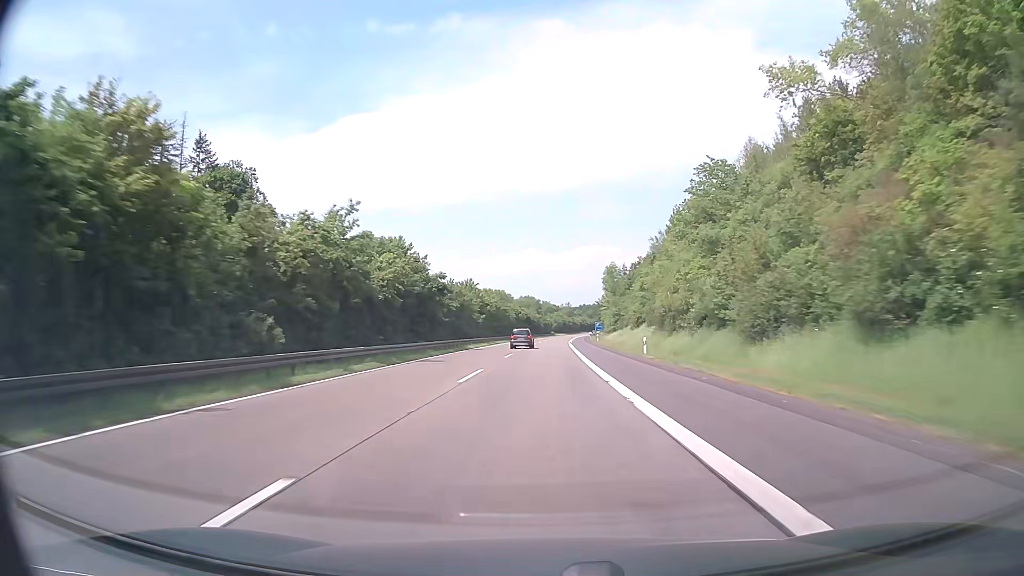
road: motorway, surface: asphalt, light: Day
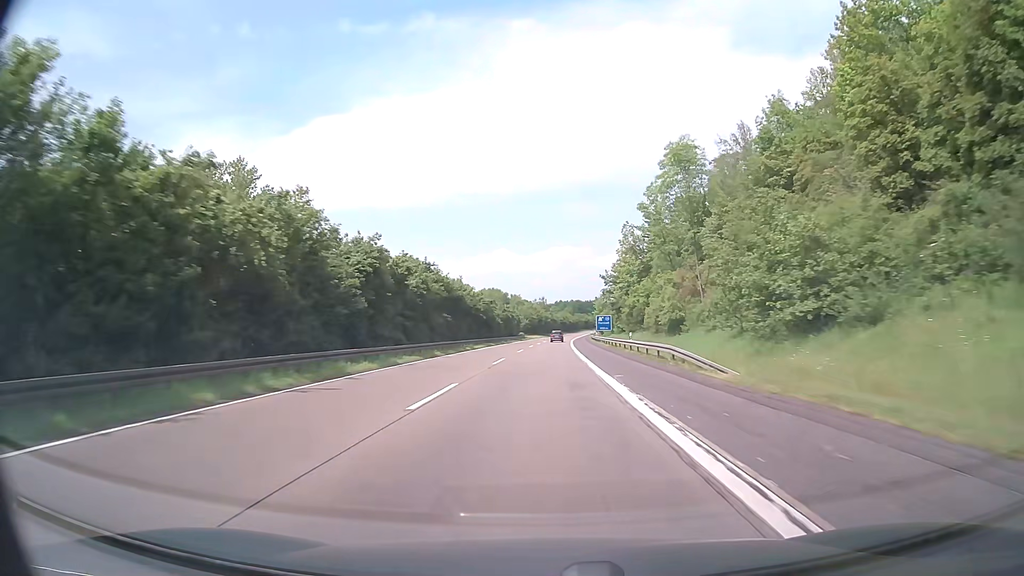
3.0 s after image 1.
(+2.2, +95.0) m; +2°
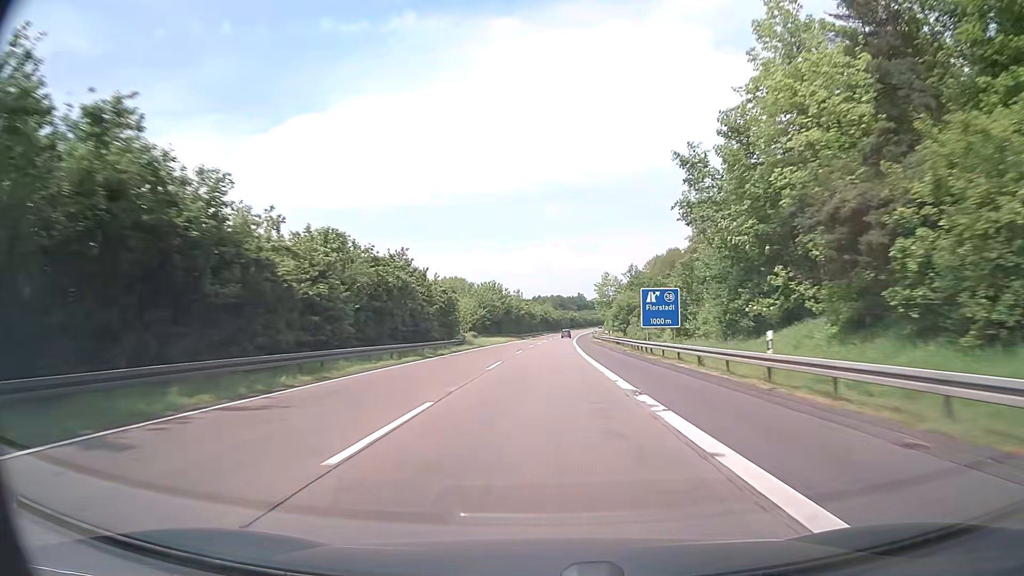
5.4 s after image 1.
(+1.1, +76.1) m; +2°
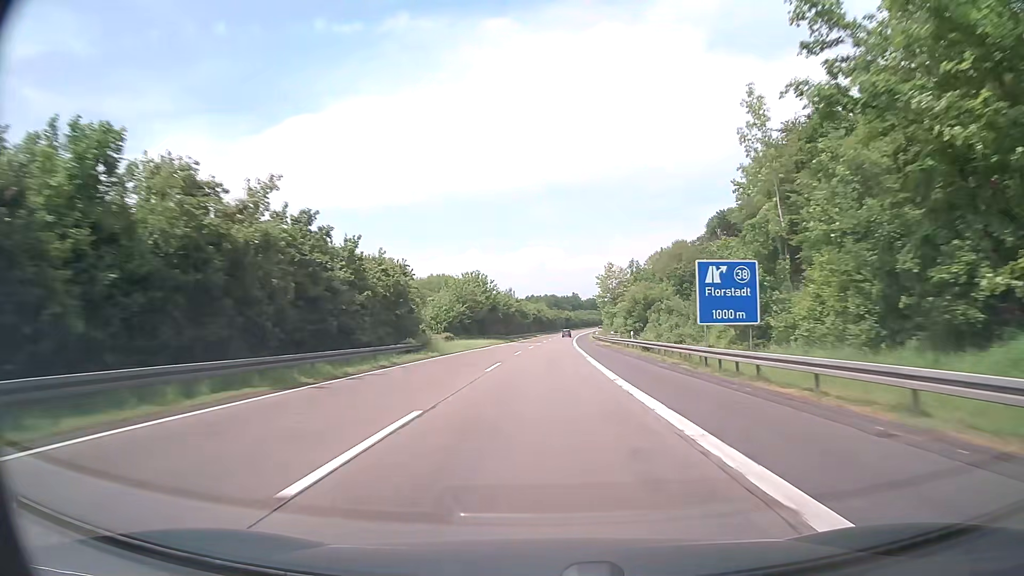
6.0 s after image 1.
(0.0, +19.0) m; 0°
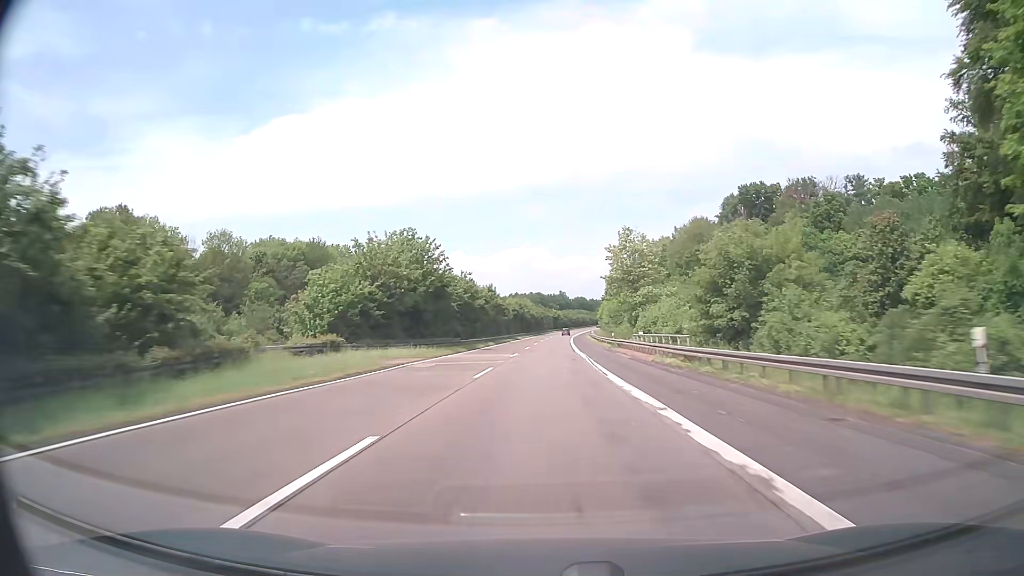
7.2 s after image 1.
(+0.5, +38.1) m; +1°
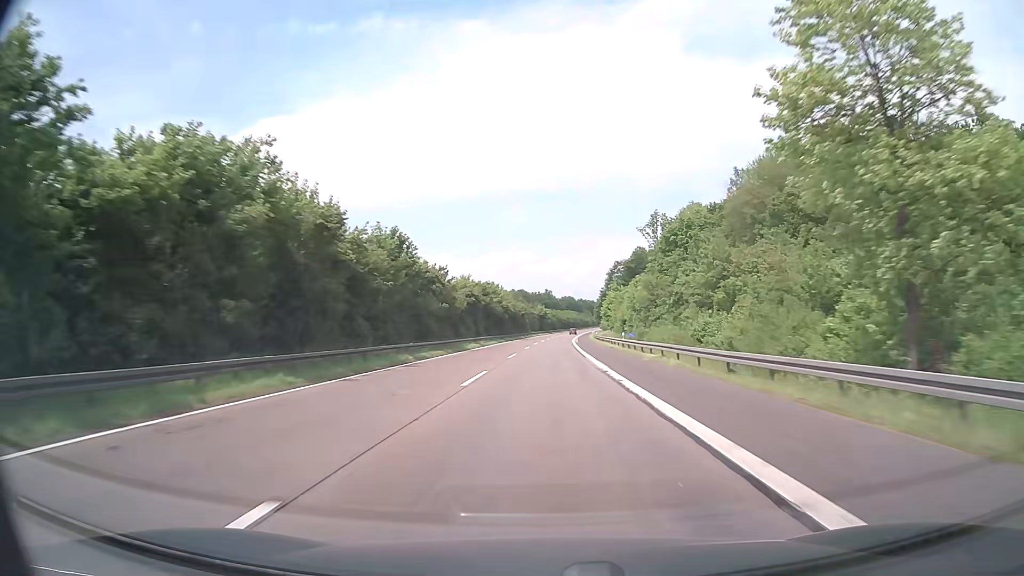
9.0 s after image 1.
(+0.7, +57.2) m; +1°
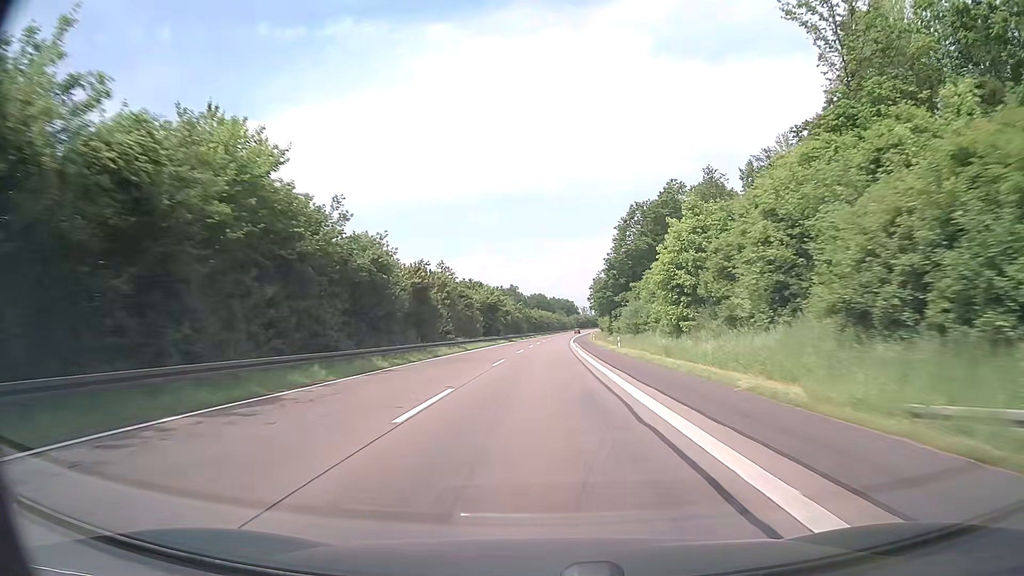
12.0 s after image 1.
(+2.3, +95.0) m; +3°
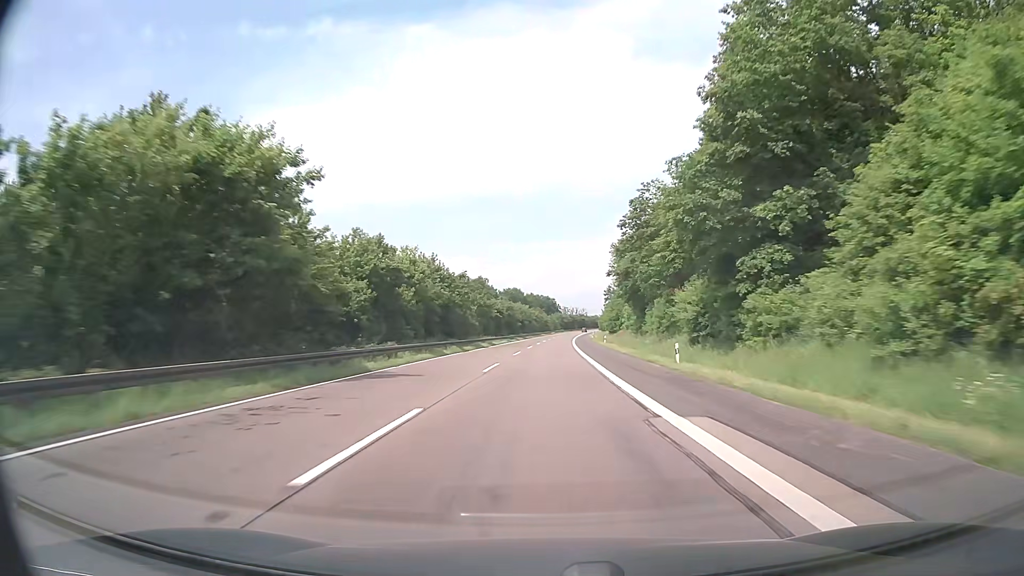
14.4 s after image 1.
(+1.4, +76.0) m; +2°
(0, +10) (0, +20) (0, +30) (0, +40) (+1, +50) (+1, +60) (+1, +70) (+1, +80) (+2, +90) (+2, +100) m
